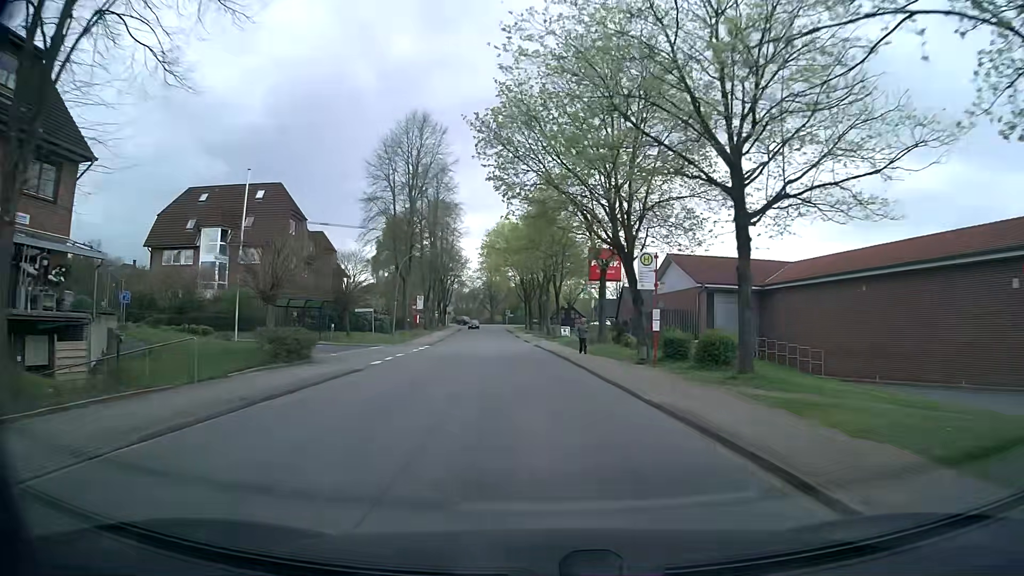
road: secondary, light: Day
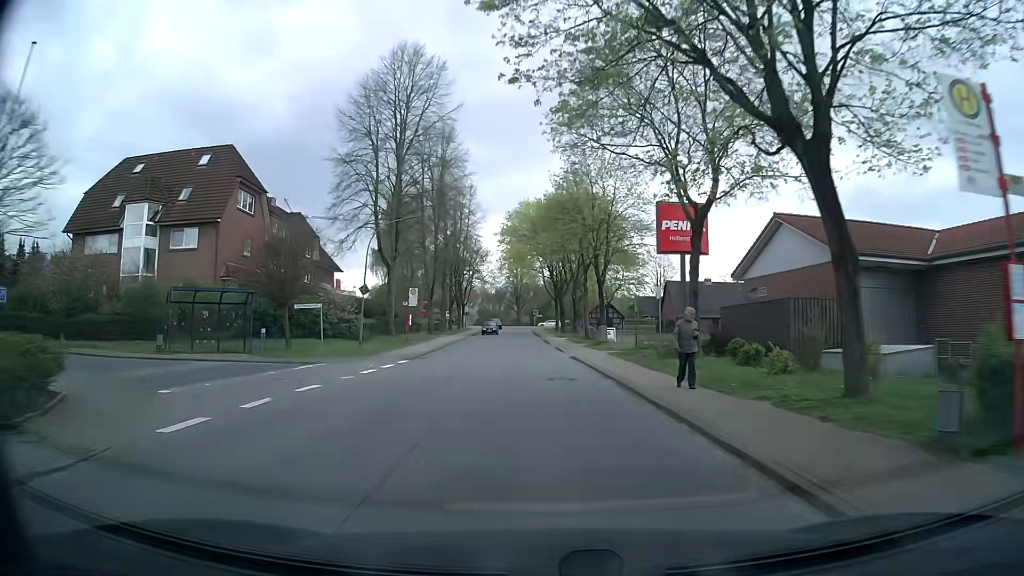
(-0.3, +15.7) m; -2°
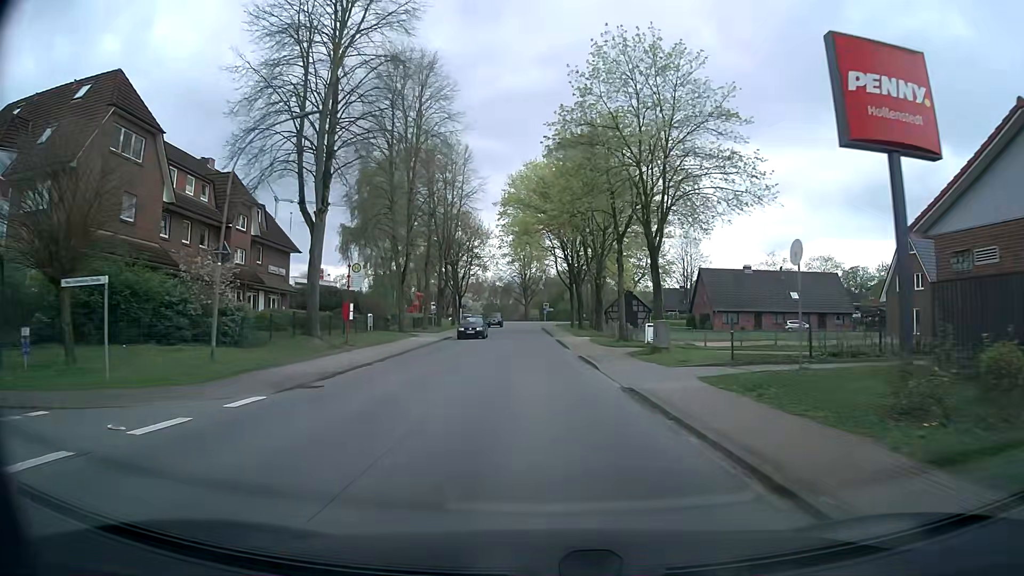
(-0.1, +15.9) m; -1°
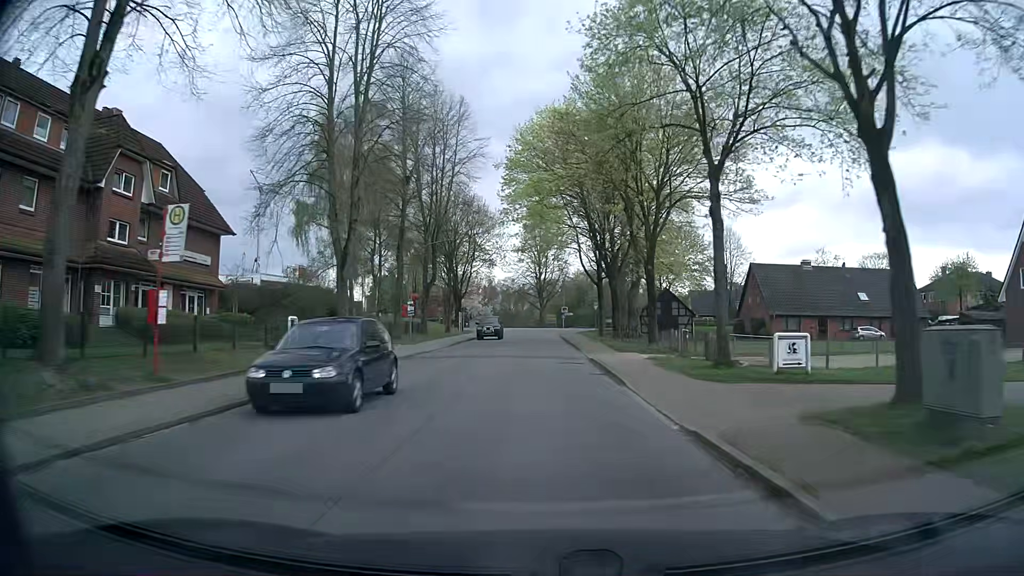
(-0.2, +16.0) m; -1°
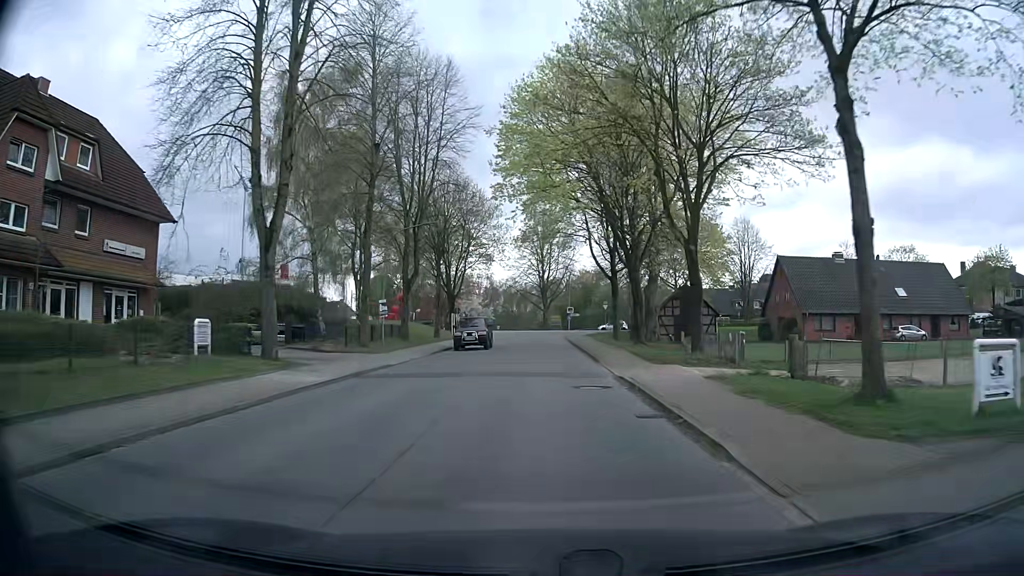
(-0.1, +8.0) m; 0°
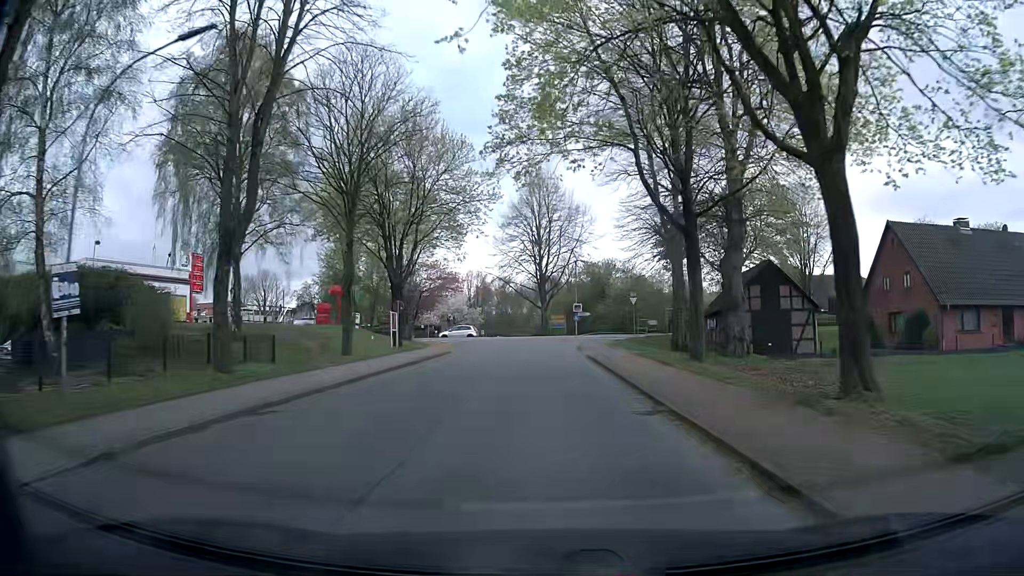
(-0.2, +23.1) m; -1°
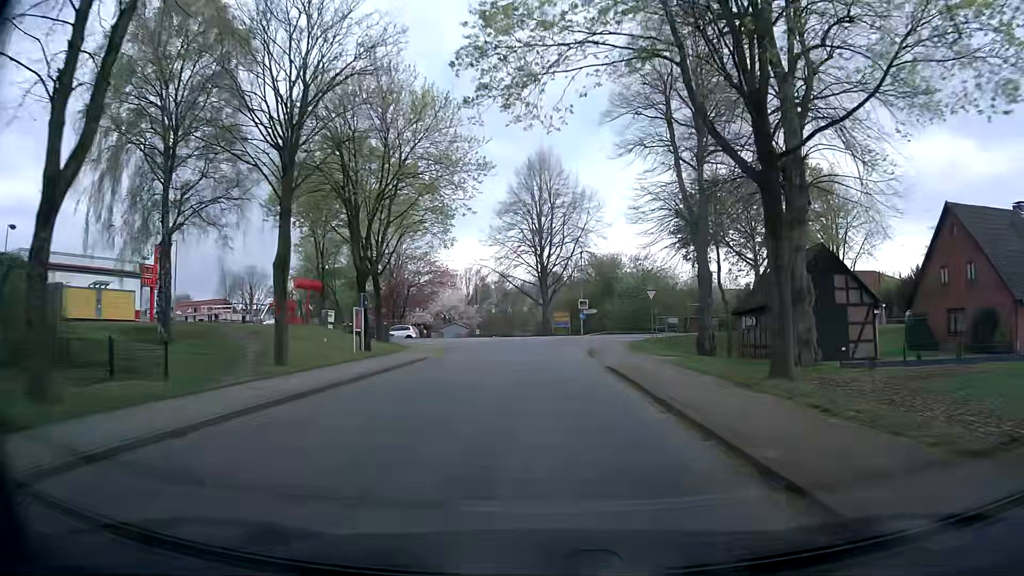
(+0.1, +7.3) m; 0°
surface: asphalt
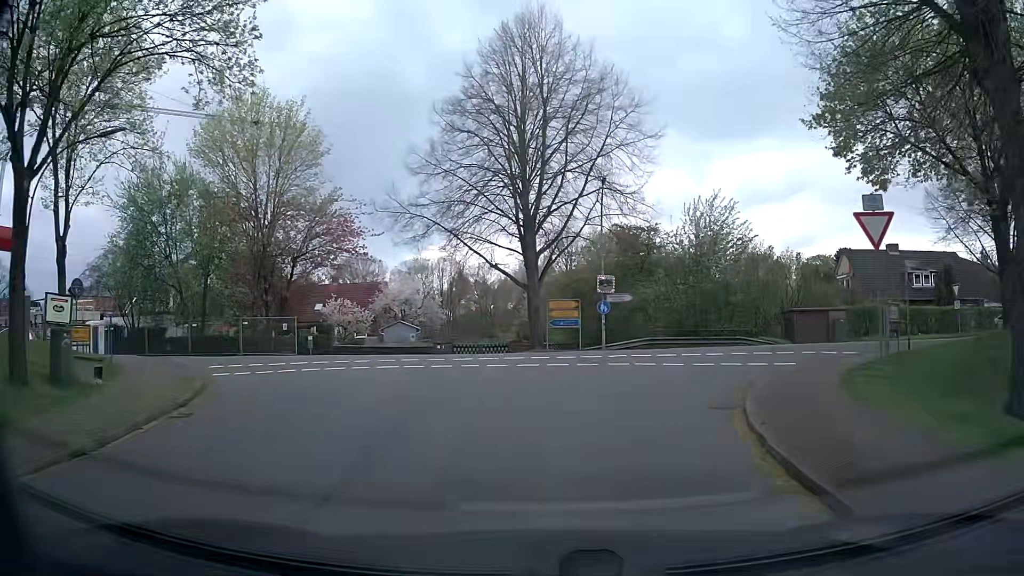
(+0.3, +28.4) m; +2°
